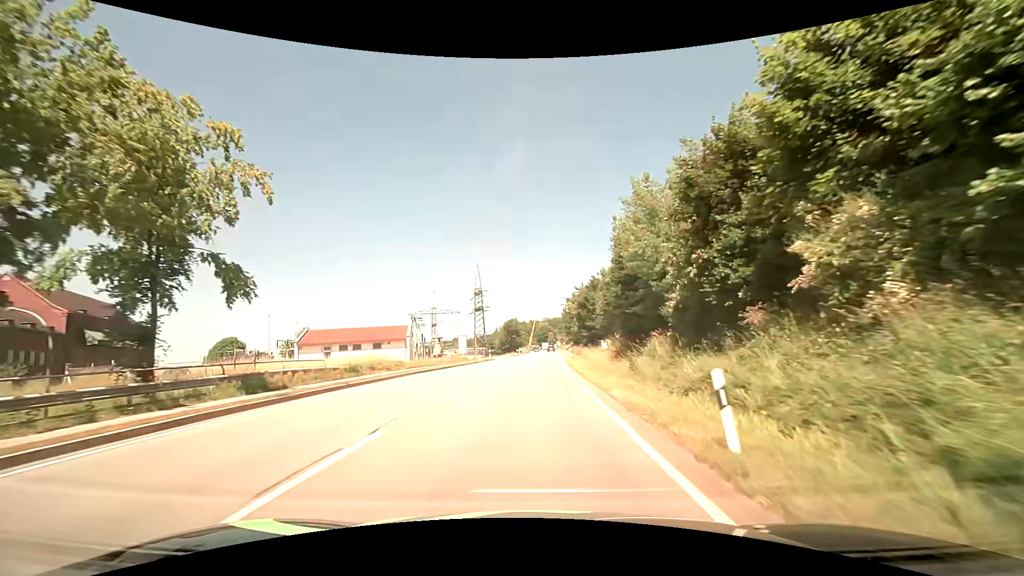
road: primary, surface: asphalt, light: Day
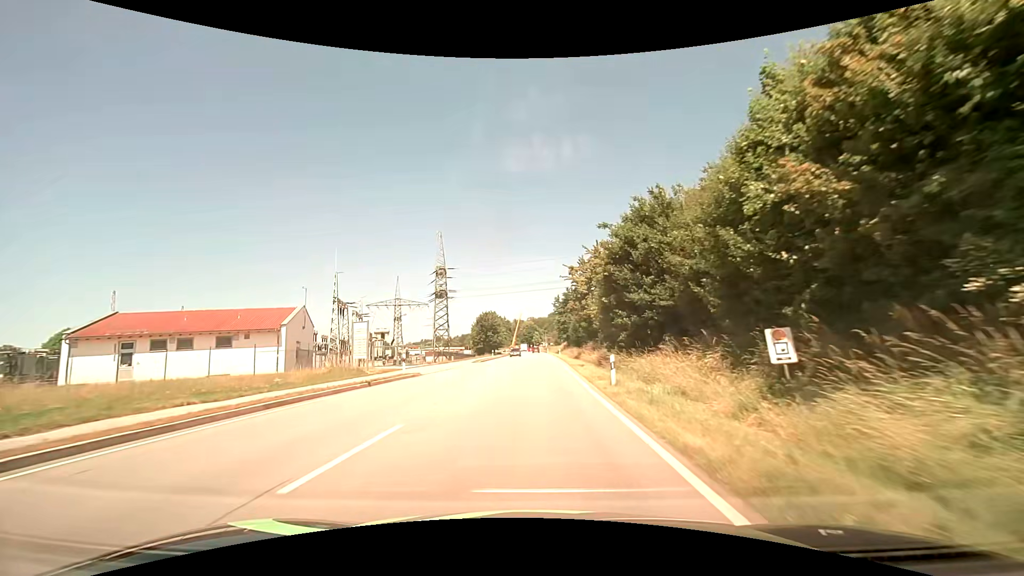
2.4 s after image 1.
(+0.7, +35.0) m; +2°
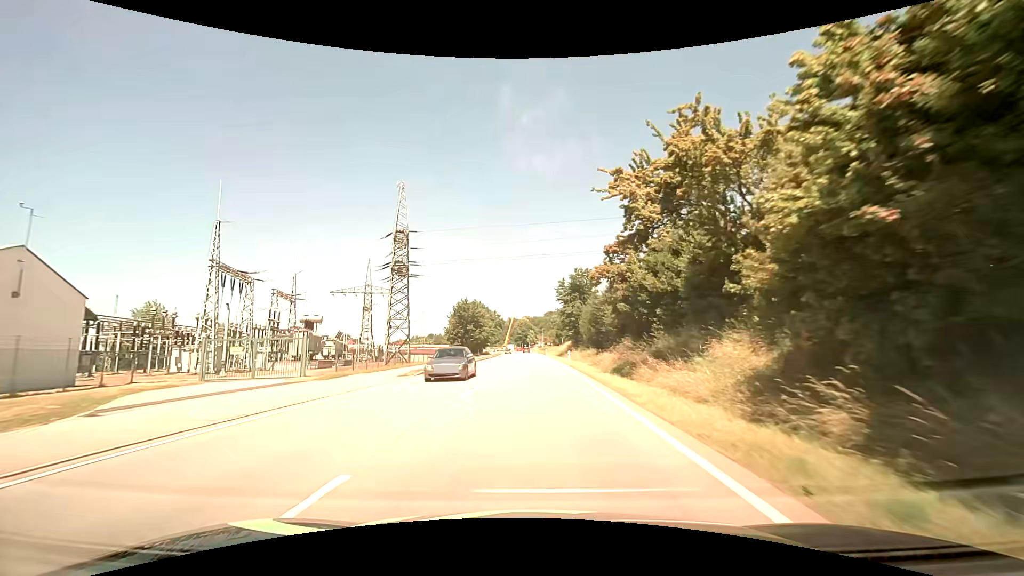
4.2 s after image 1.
(+0.1, +27.6) m; 0°
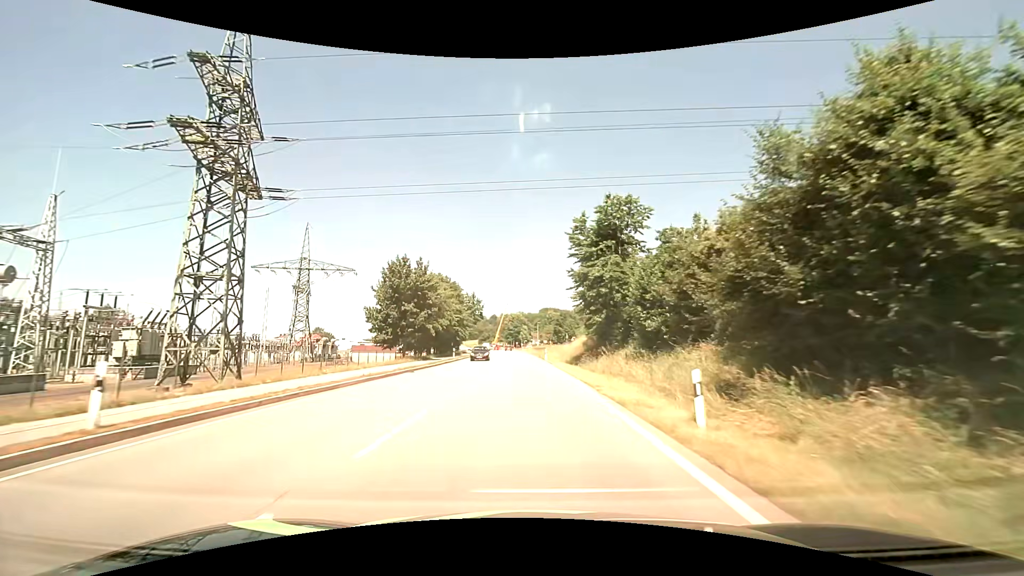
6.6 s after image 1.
(+0.7, +37.8) m; +1°
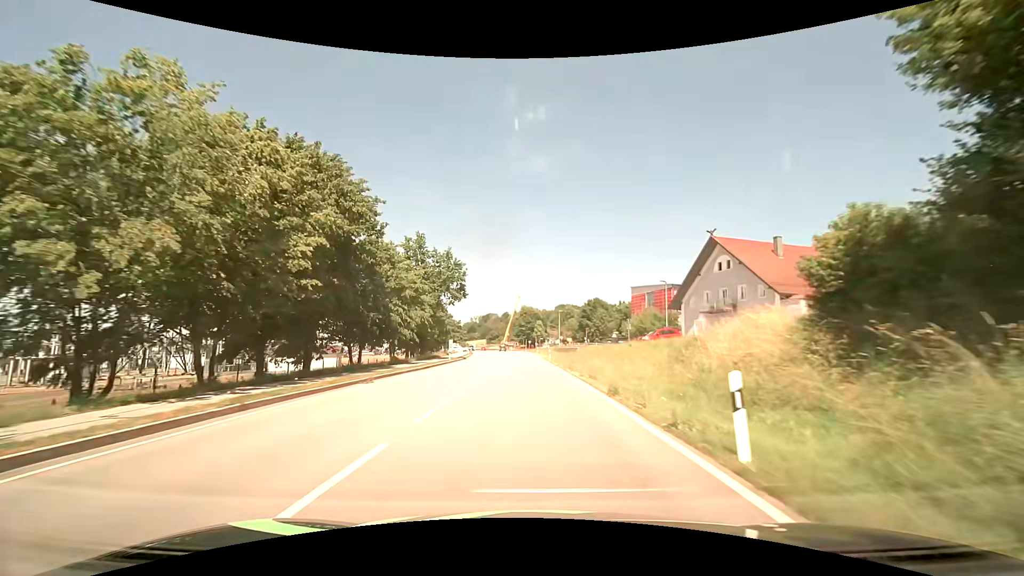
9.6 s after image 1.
(-0.5, +45.3) m; -1°
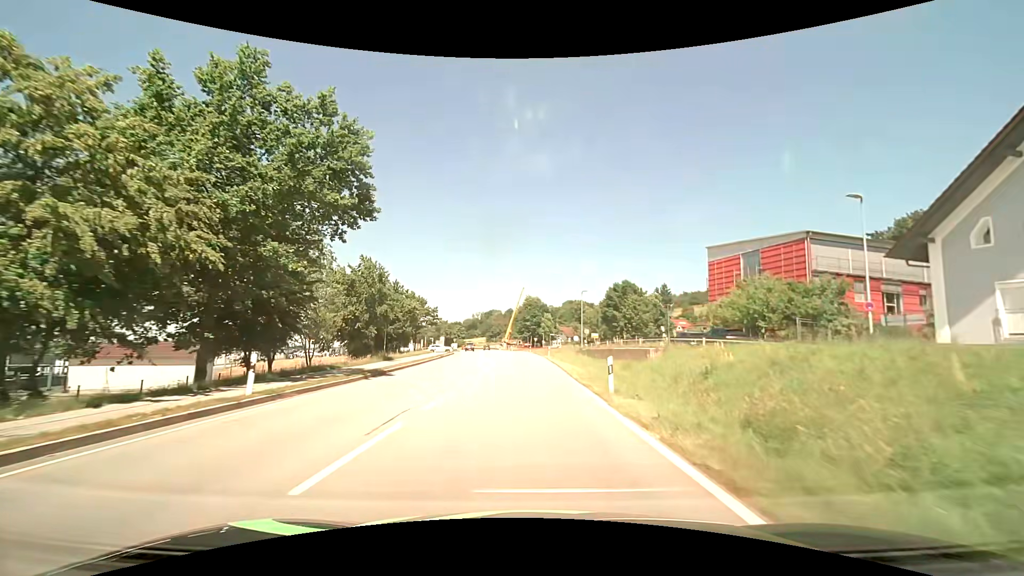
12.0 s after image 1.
(-0.6, +34.3) m; -1°
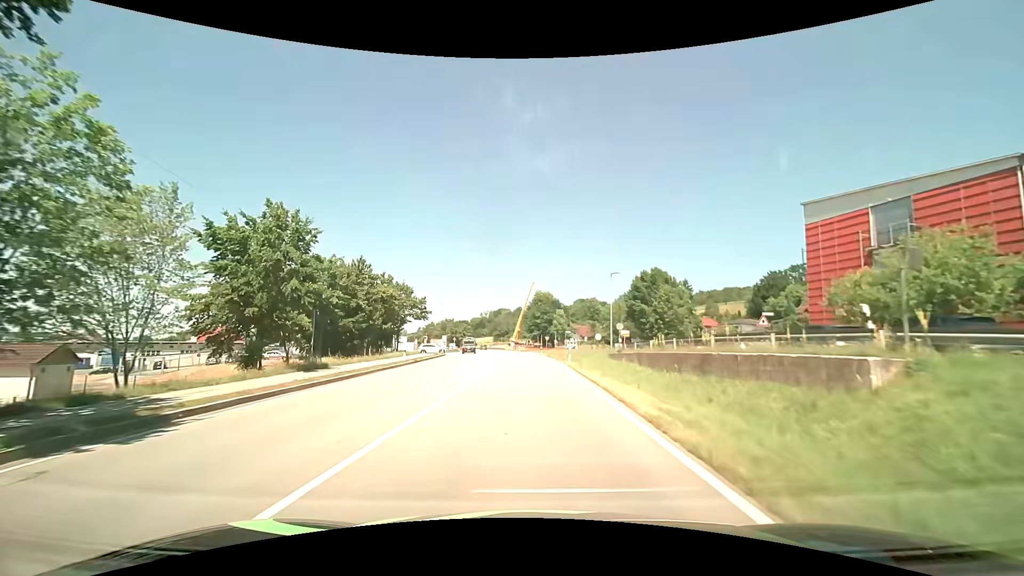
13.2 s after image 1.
(-0.1, +15.9) m; -1°
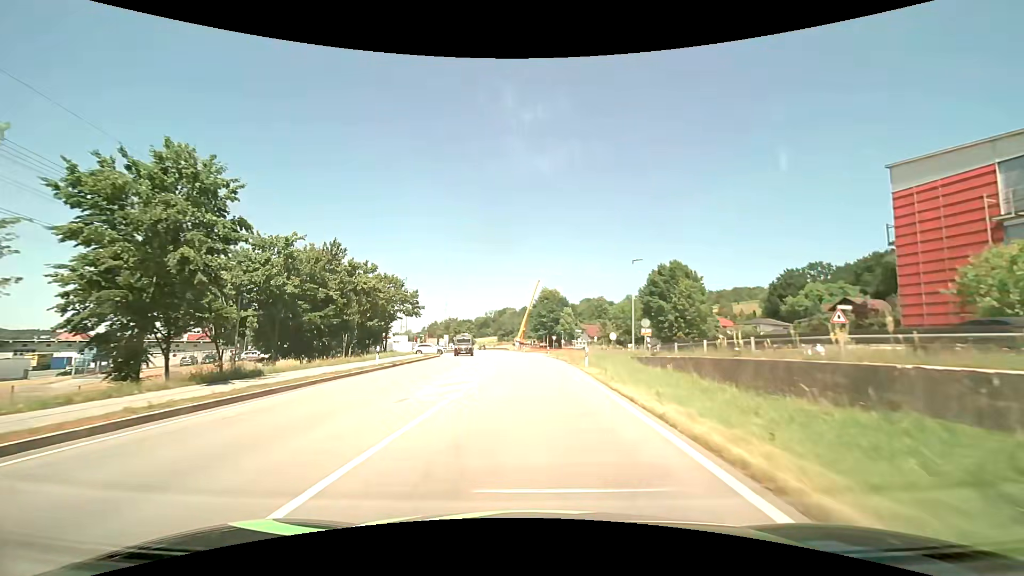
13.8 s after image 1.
(0.0, +7.5) m; 0°
(0, +10) (-1, +20) (-1, +30) (-3, +40) (-4, +50) (-4, +60) (-6, +70) (-11, +78) (-21, +80) (-30, +82) m
